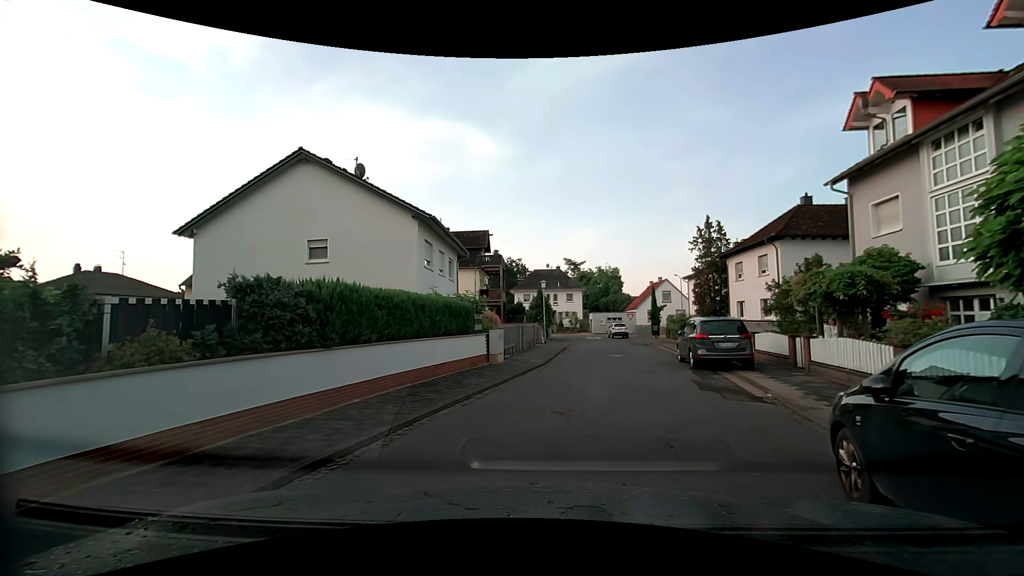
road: residential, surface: asphalt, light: Day
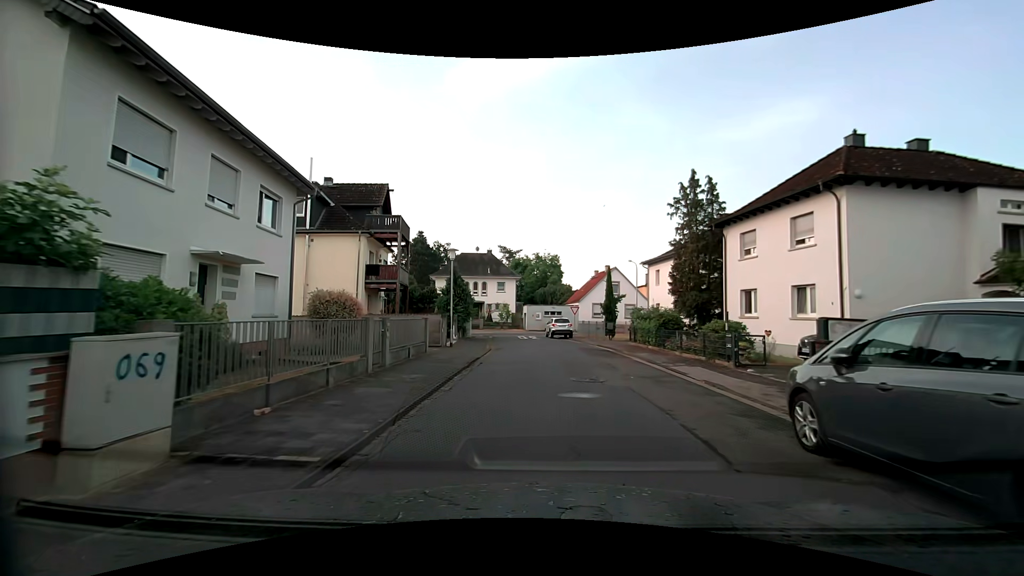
(+1.6, +14.3) m; +9°
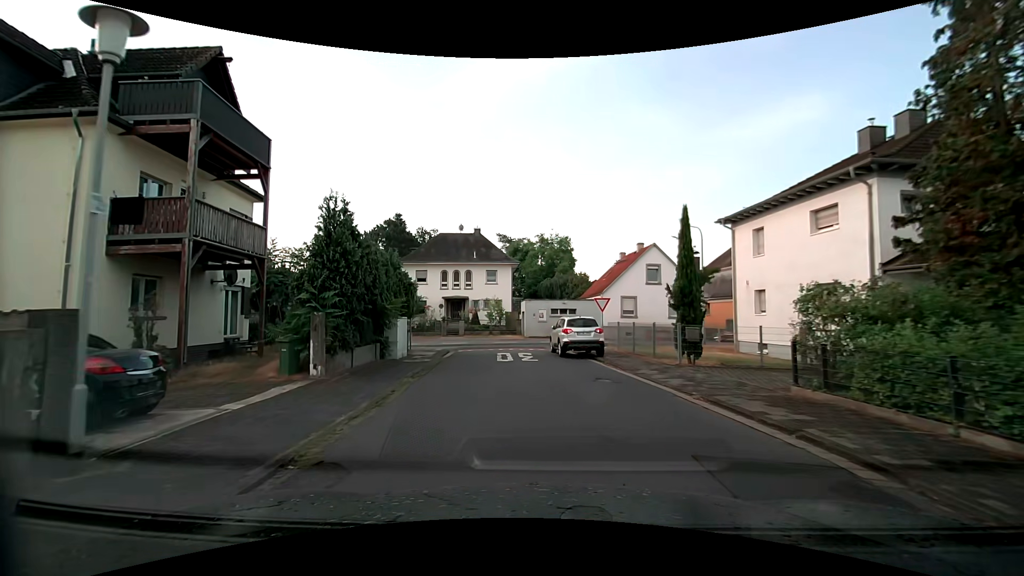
(+0.5, +19.2) m; 0°
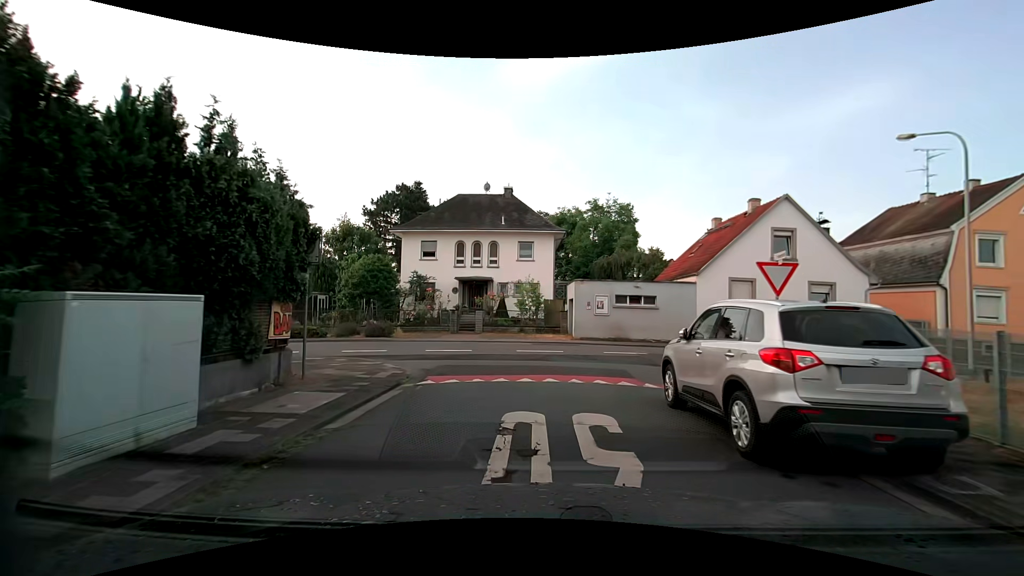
(-0.9, +14.5) m; -5°
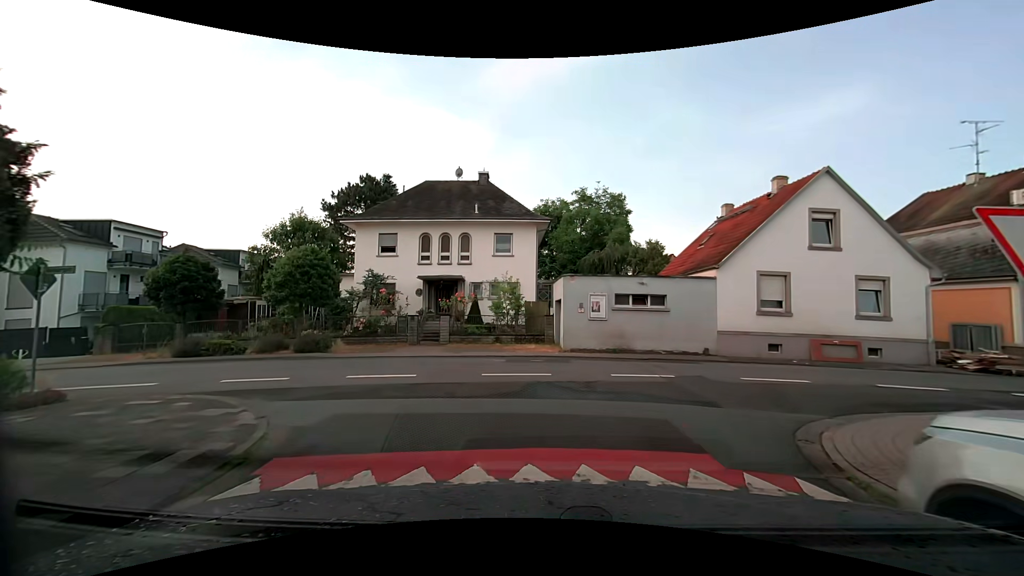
(+0.1, +5.6) m; +2°
